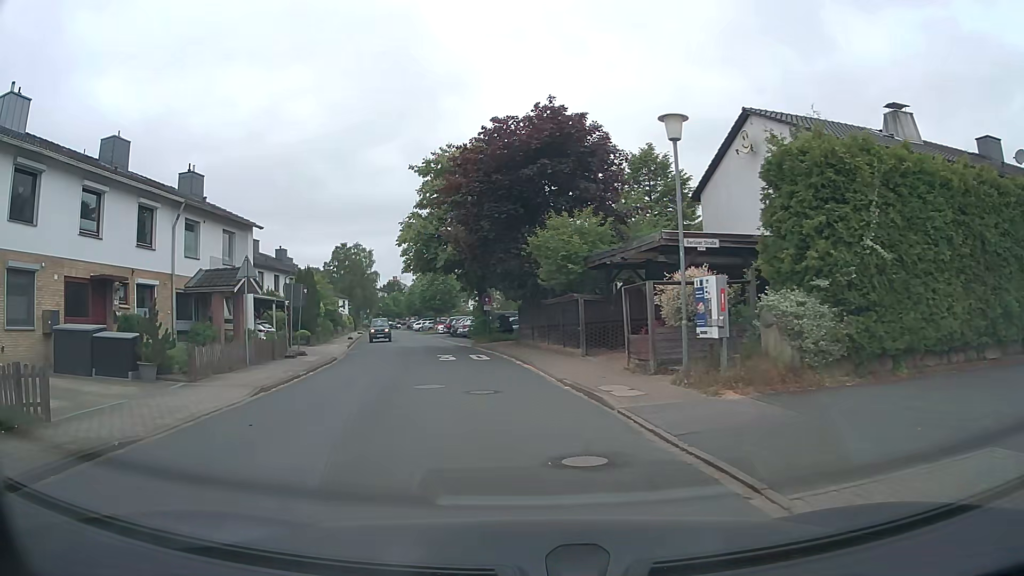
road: residential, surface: asphalt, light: Day
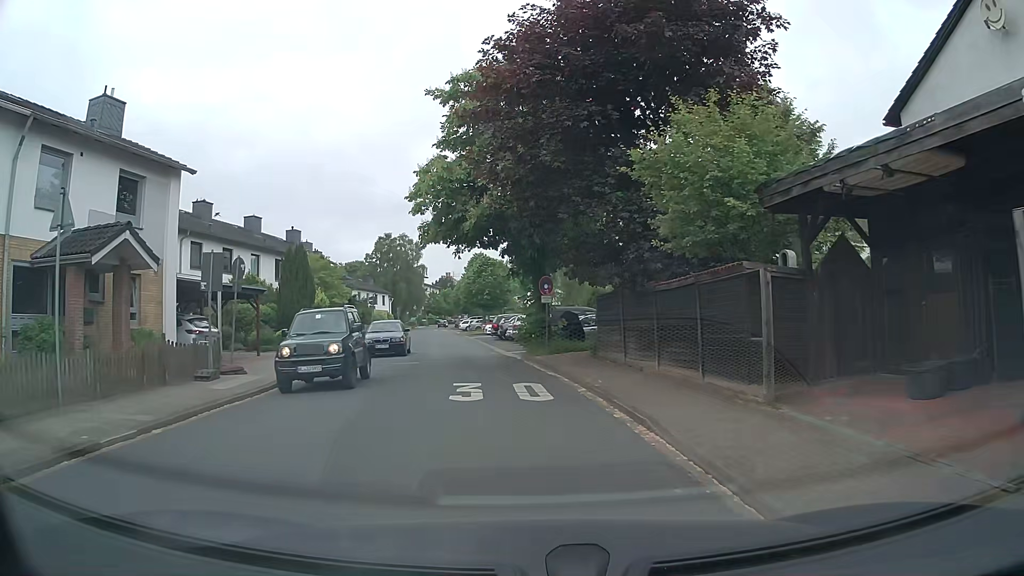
(-0.8, +12.1) m; -4°
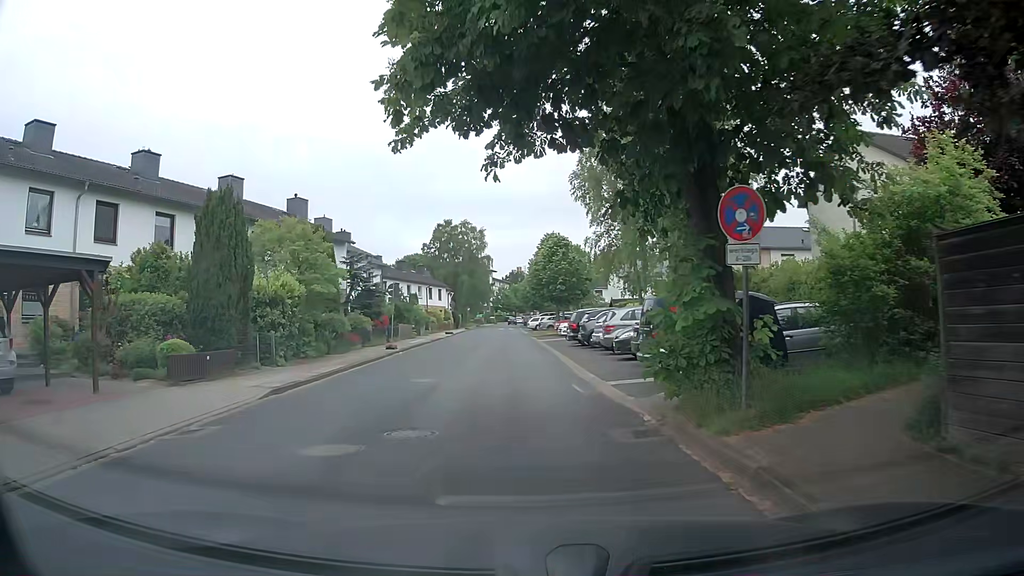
(-1.0, +14.5) m; -7°
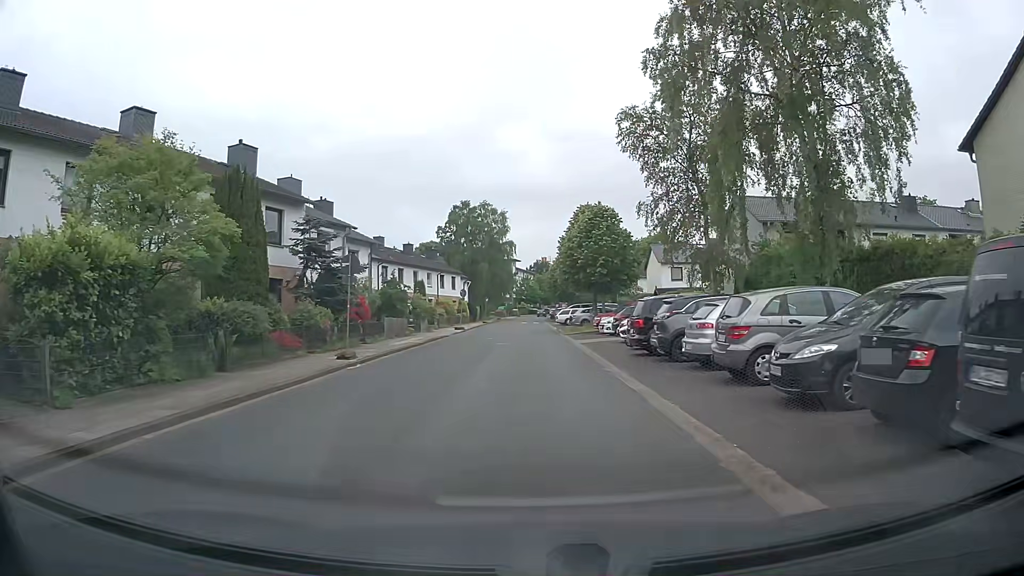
(-0.4, +11.8) m; -4°
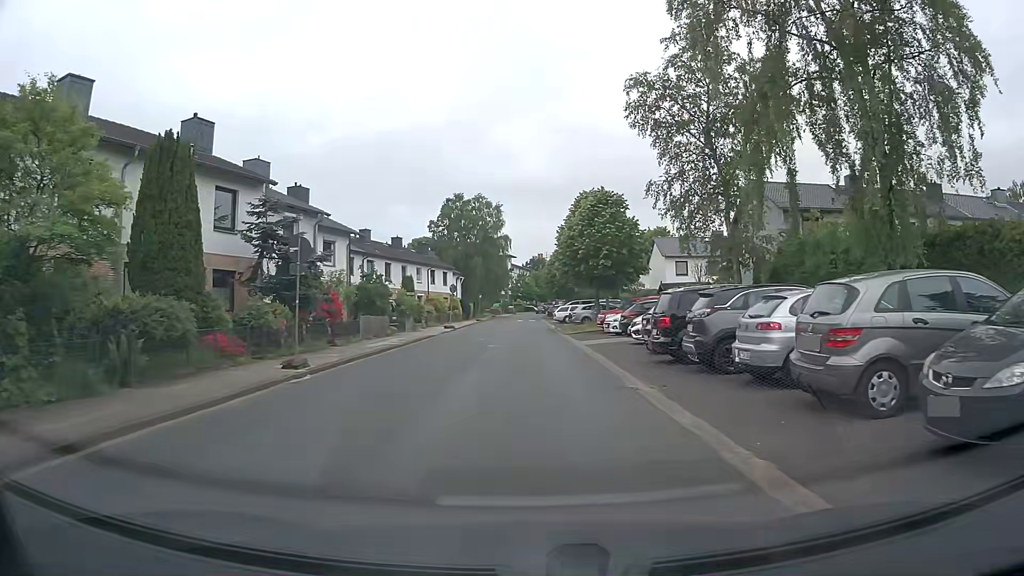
(+0.1, +4.1) m; +2°
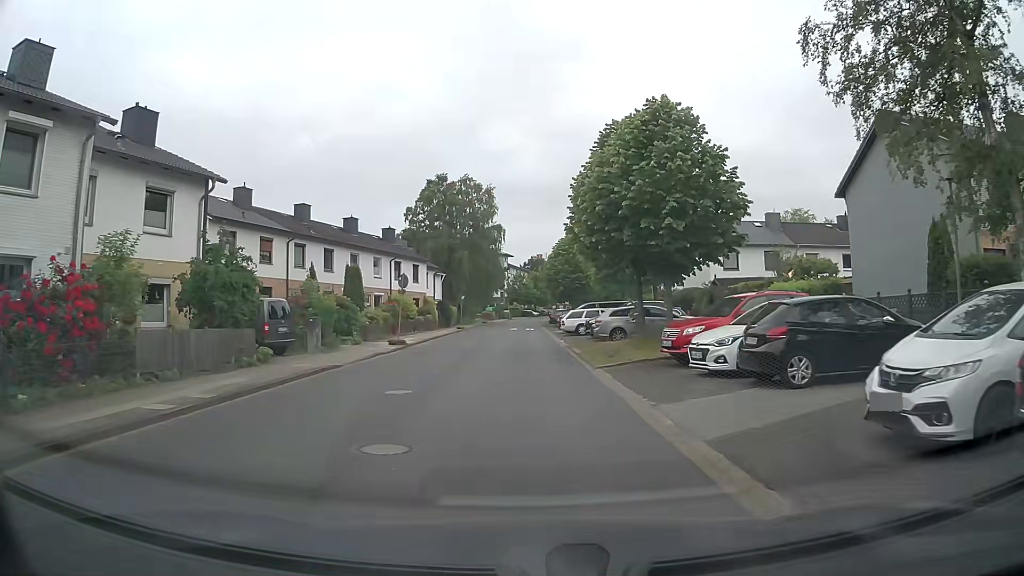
(0.0, +17.3) m; -1°
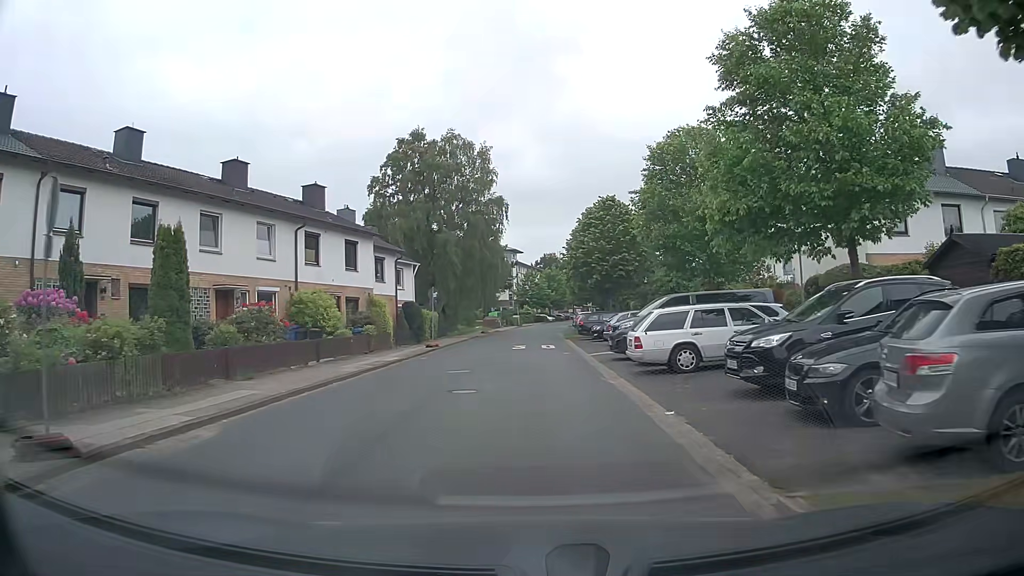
(+0.1, +22.8) m; 0°
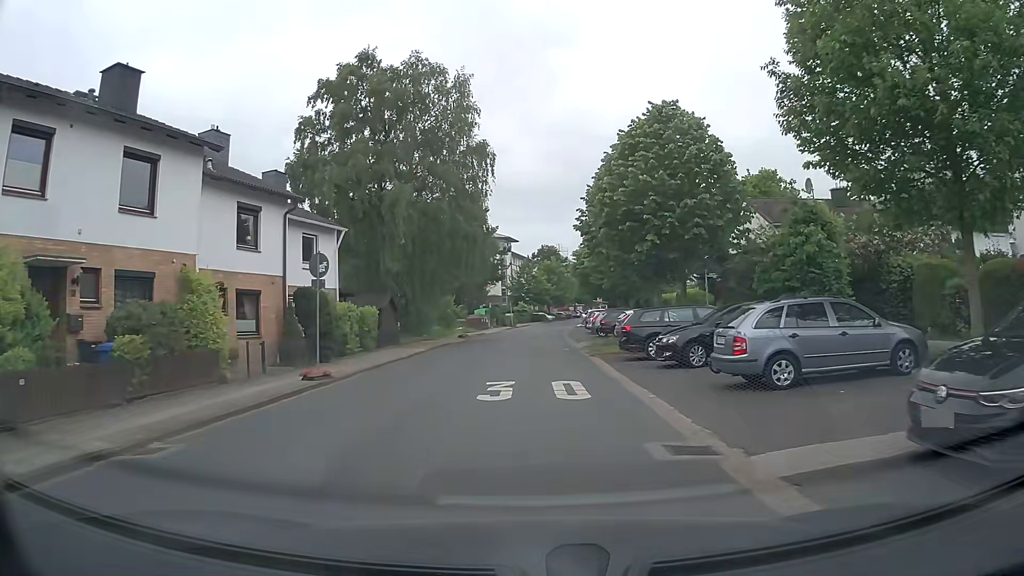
(-0.1, +18.5) m; 0°
(0, +10) (0, +20) (0, +30) (0, +40) (+1, +50) (+1, +60) (+2, +70) (+3, +80) (+5, +90) (+6, +100) m
